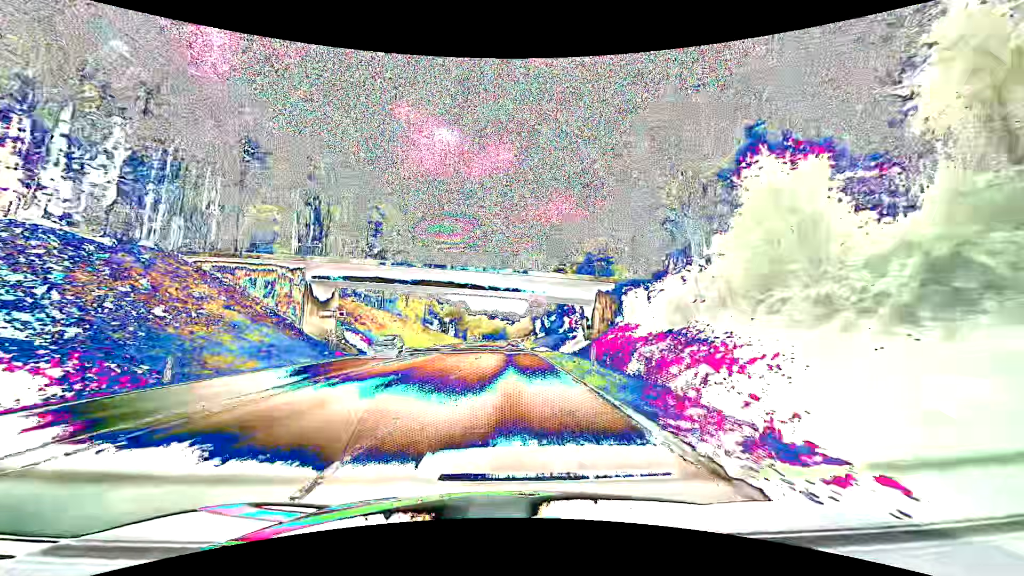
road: secondary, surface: asphalt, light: Day
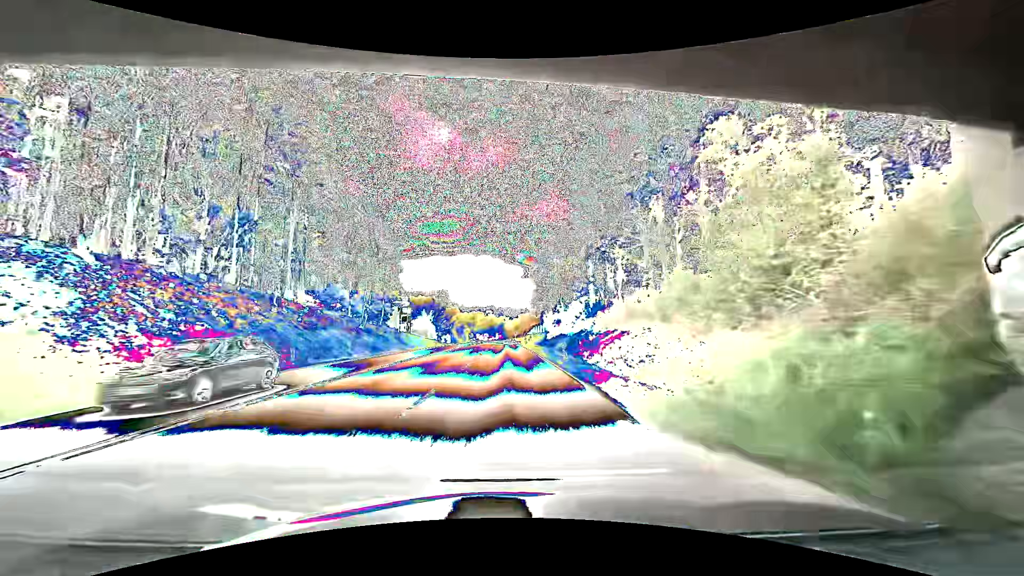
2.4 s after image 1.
(+0.3, +42.4) m; +1°
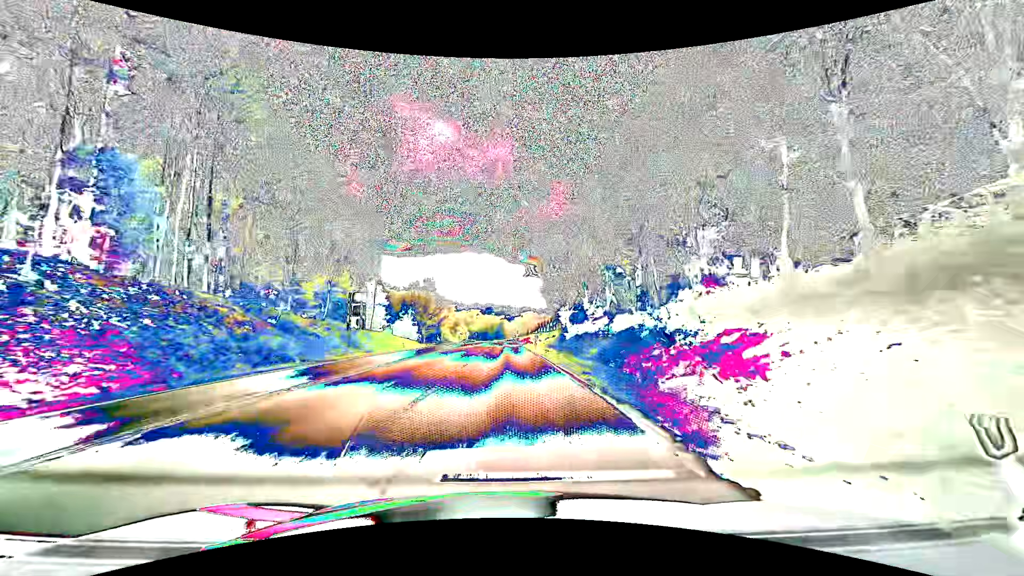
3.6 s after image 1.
(-0.2, +22.9) m; 0°
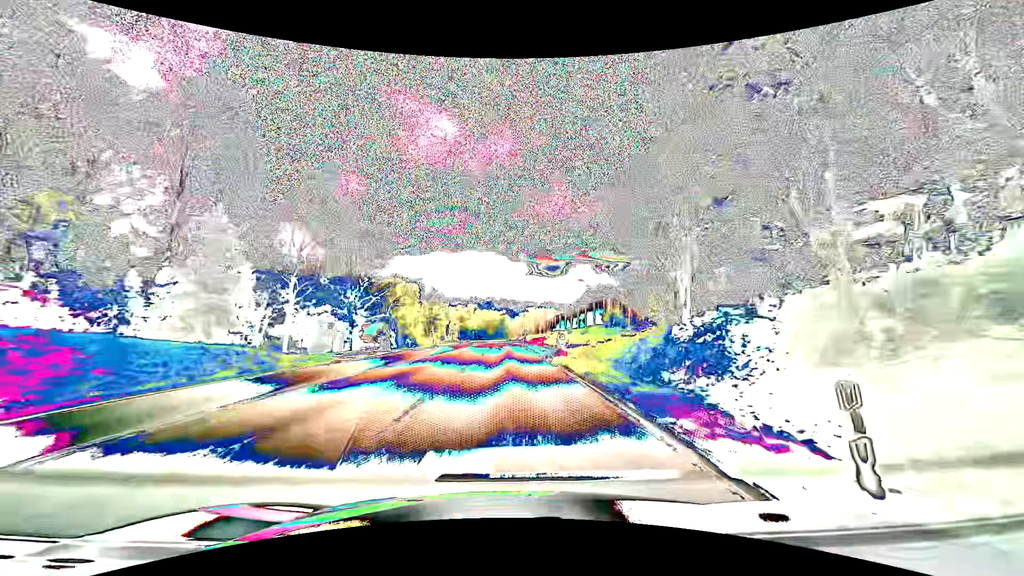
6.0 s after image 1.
(-0.3, +48.5) m; -1°
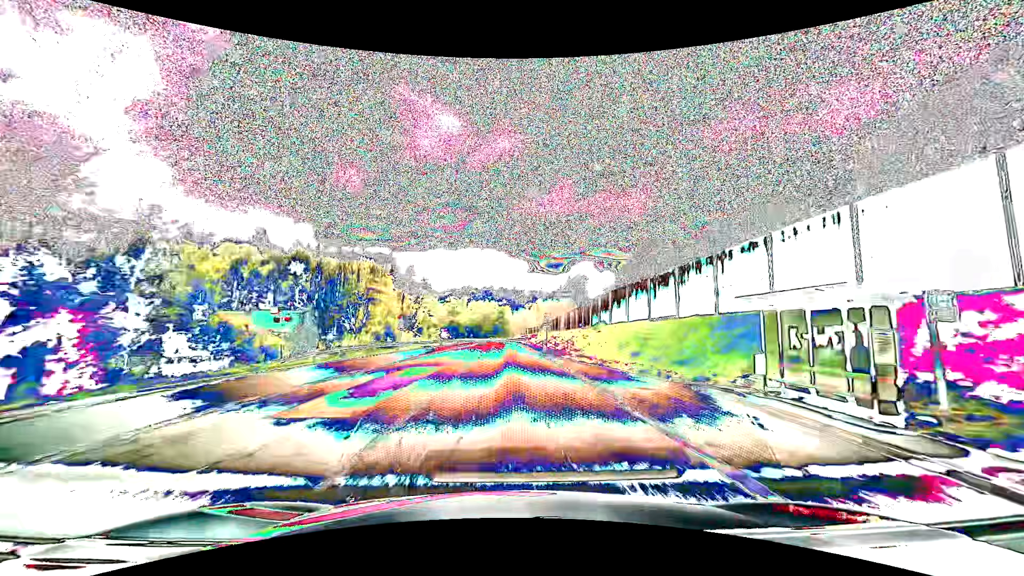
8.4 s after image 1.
(+0.5, +52.9) m; 0°
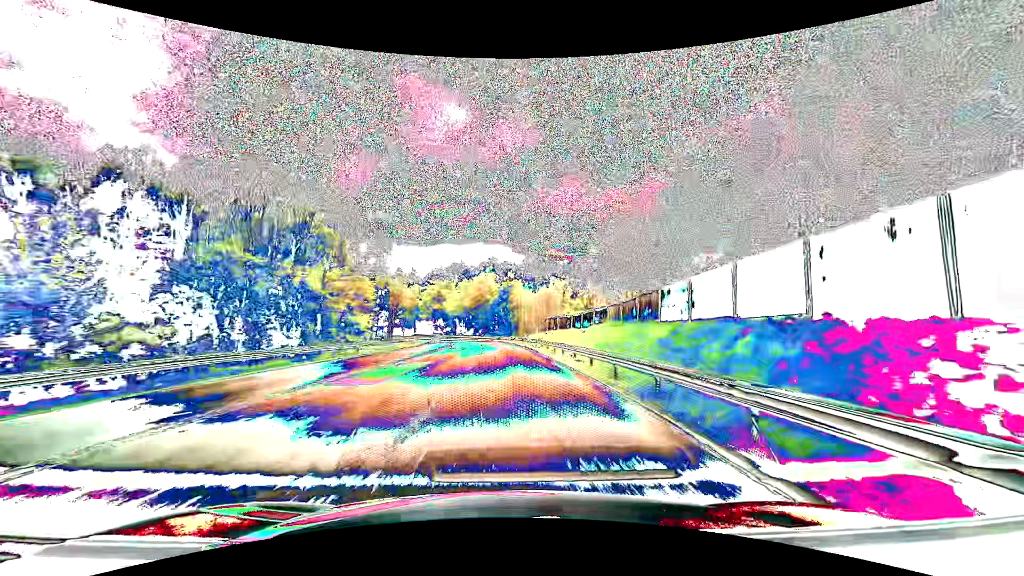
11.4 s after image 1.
(0.0, +72.1) m; 0°
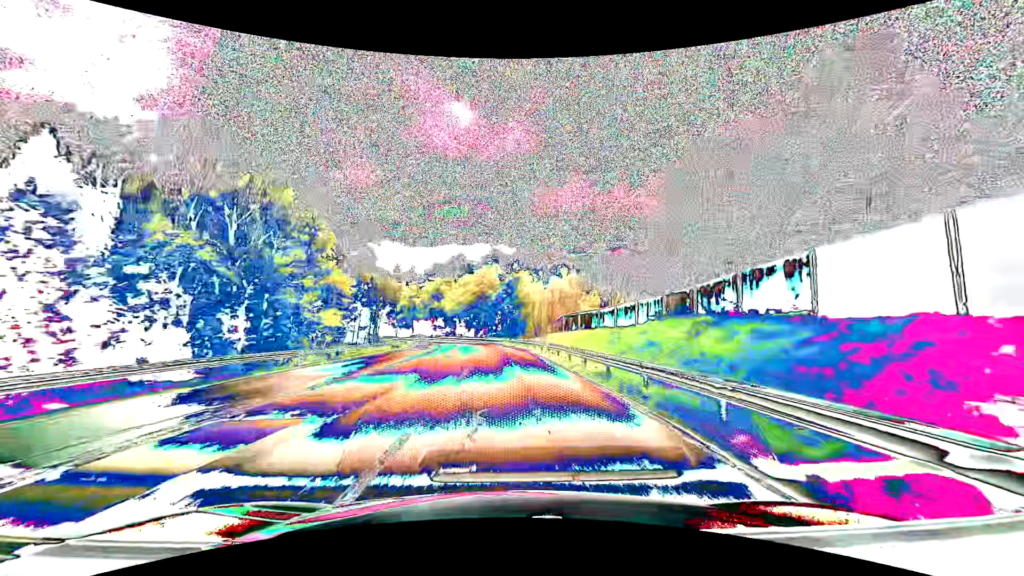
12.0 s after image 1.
(-0.1, +15.1) m; 0°
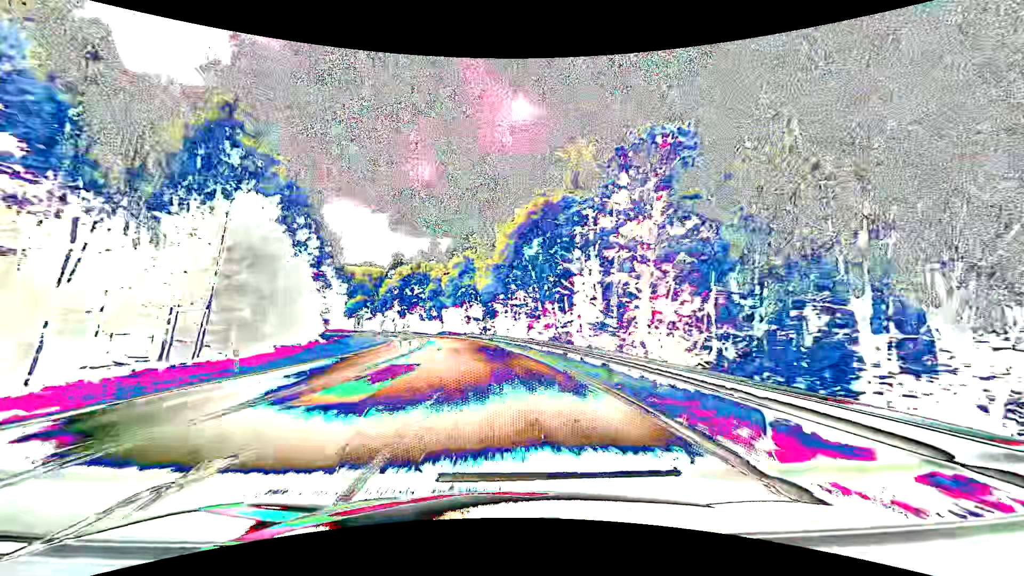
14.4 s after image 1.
(-2.9, +61.3) m; -6°
(0, +10) (-1, +20) (-1, +30) (-2, +40) (-3, +50) (-5, +60) (-7, +70) (-9, +79) (-11, +89) (-13, +99) m
